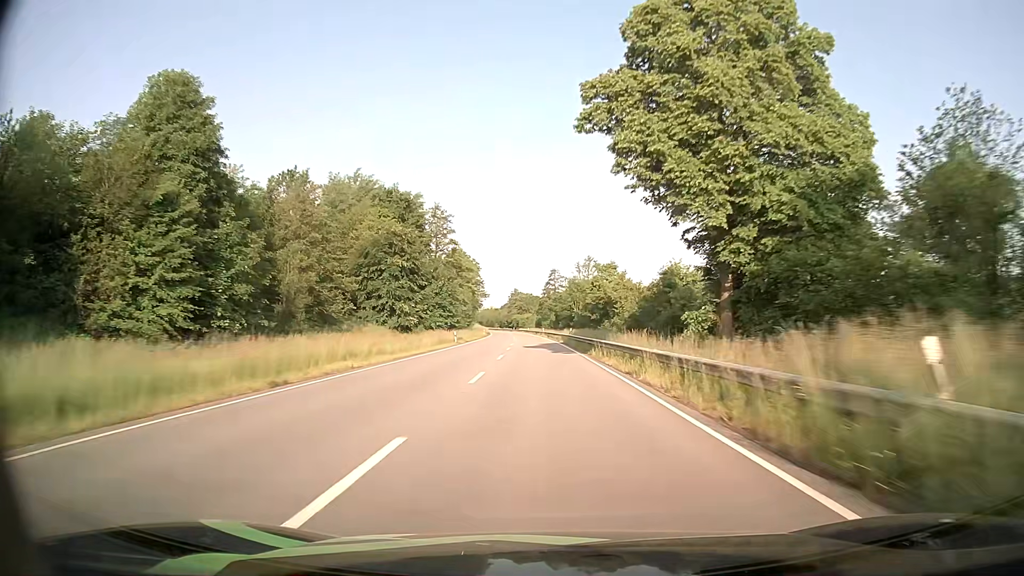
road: primary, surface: asphalt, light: Day
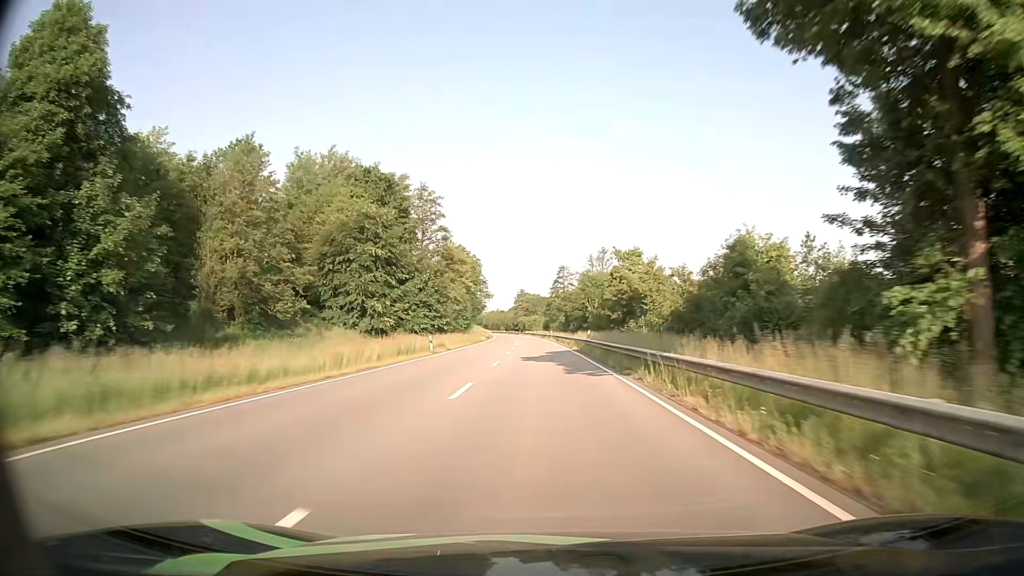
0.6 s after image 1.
(-0.1, +15.5) m; -1°
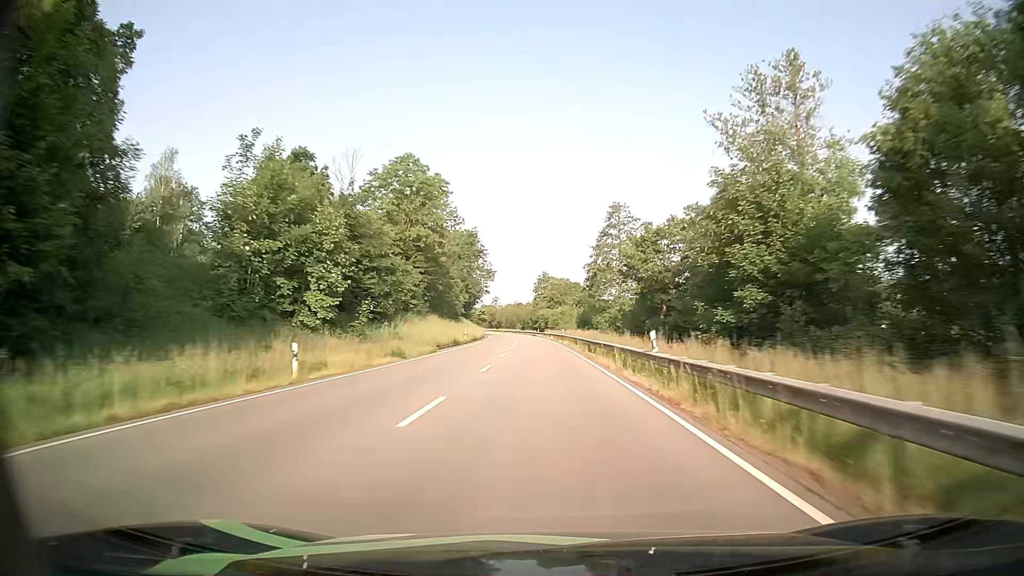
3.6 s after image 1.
(-1.7, +76.3) m; -2°
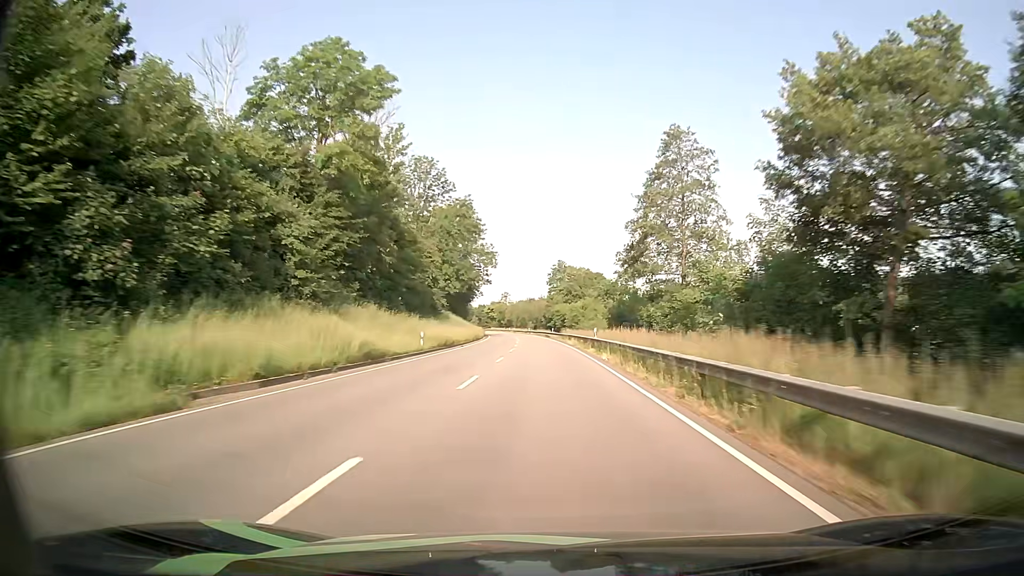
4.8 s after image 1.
(-0.7, +30.7) m; -2°
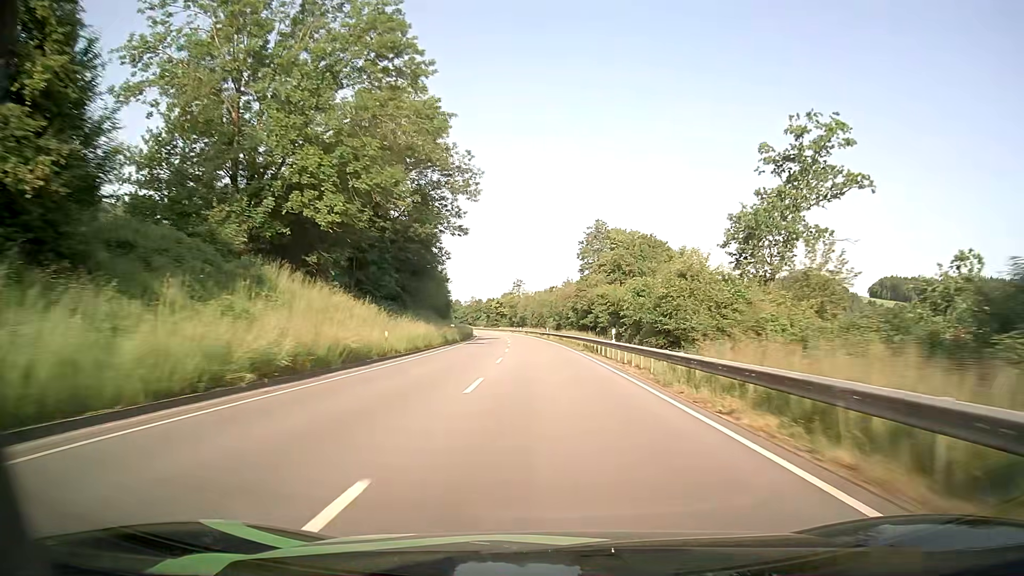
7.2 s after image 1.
(-1.4, +61.5) m; -2°
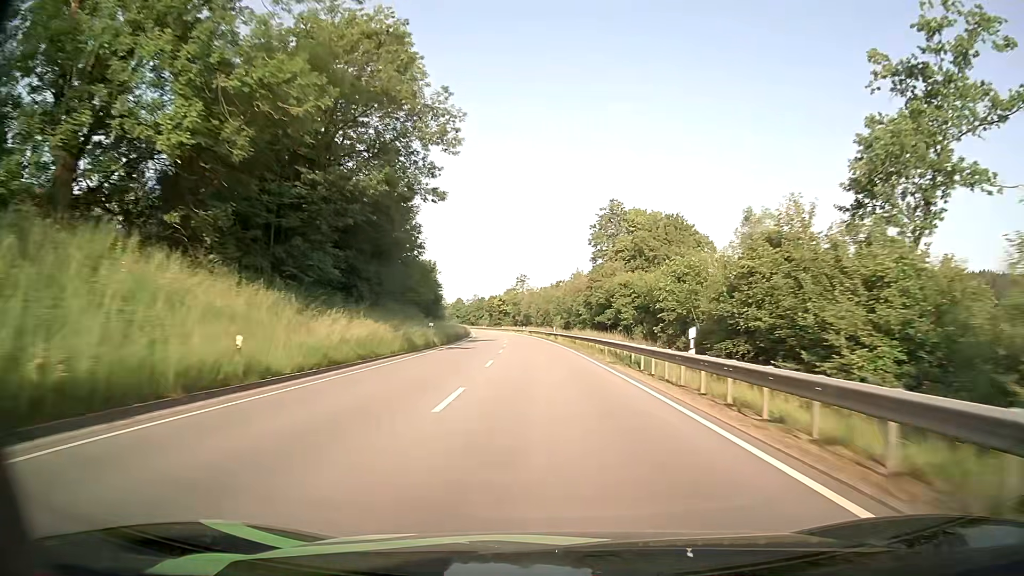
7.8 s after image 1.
(0.0, +15.3) m; 0°
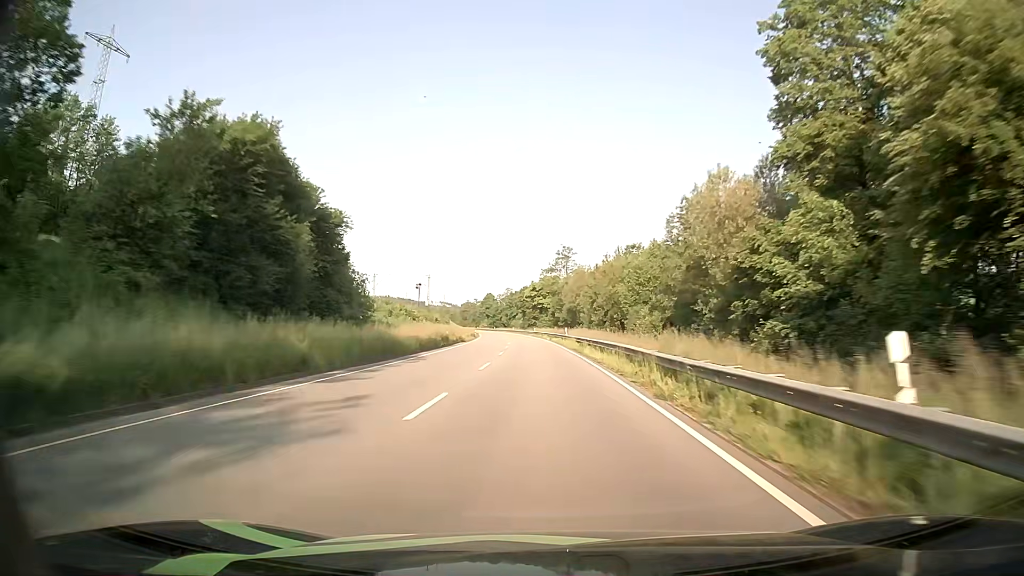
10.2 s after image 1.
(-1.7, +61.5) m; -4°
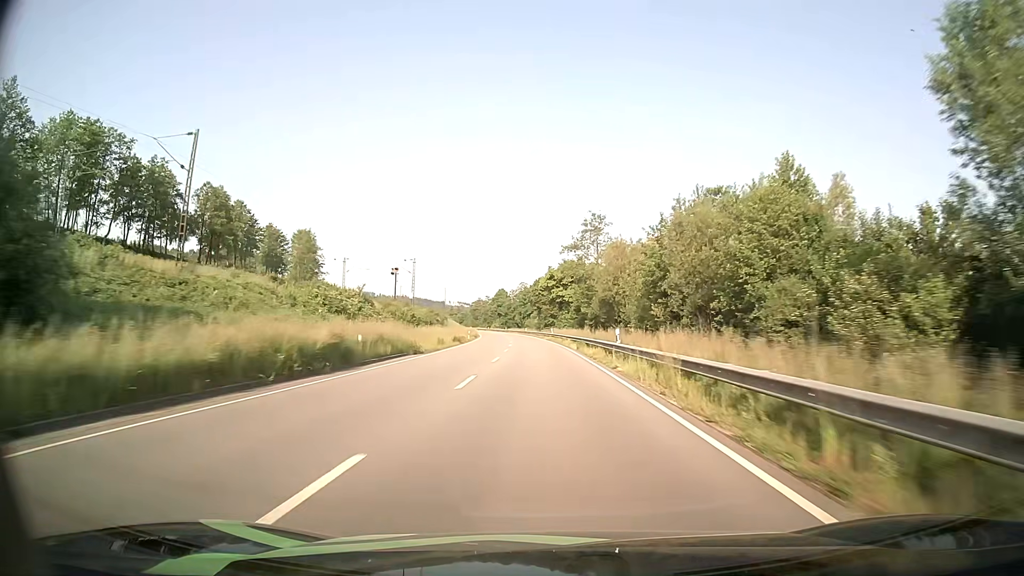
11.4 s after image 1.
(-0.5, +31.1) m; -2°
(0, +10) (0, +20) (0, +30) (-1, +40) (-1, +50) (-1, +60) (-2, +70) (-3, +80) (-3, +90) (-4, +100) m
